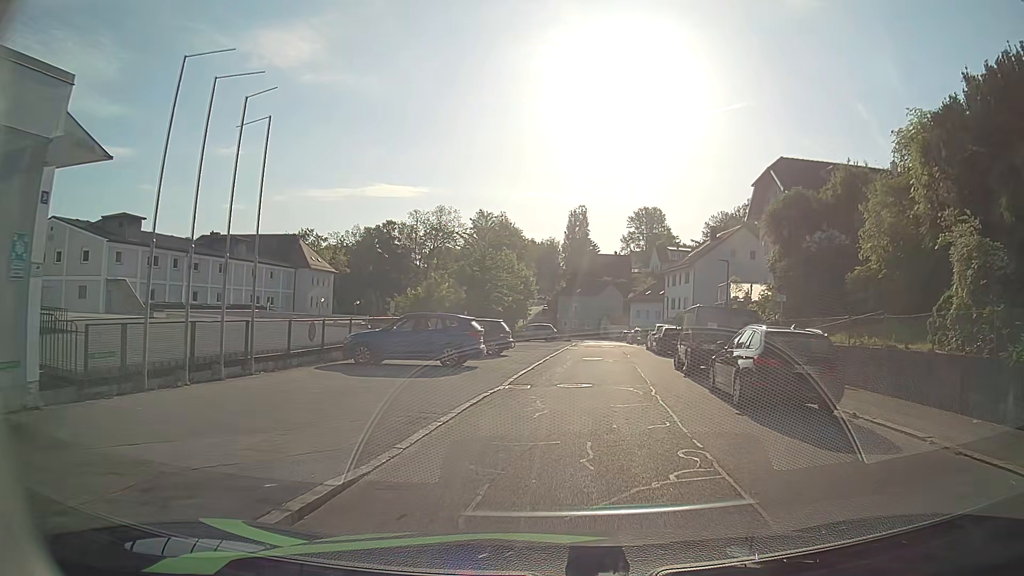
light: Day
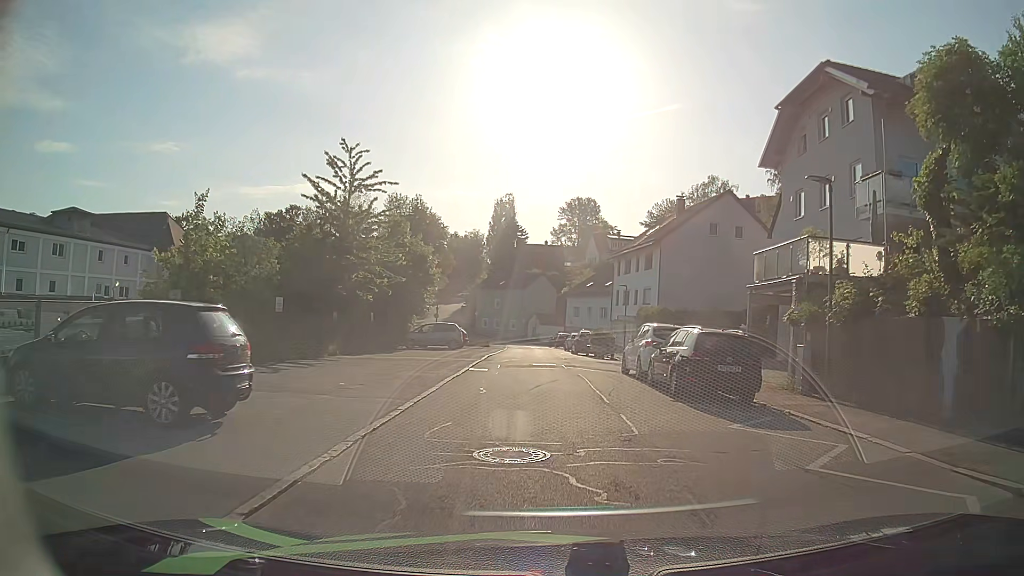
(+1.0, +20.3) m; +6°
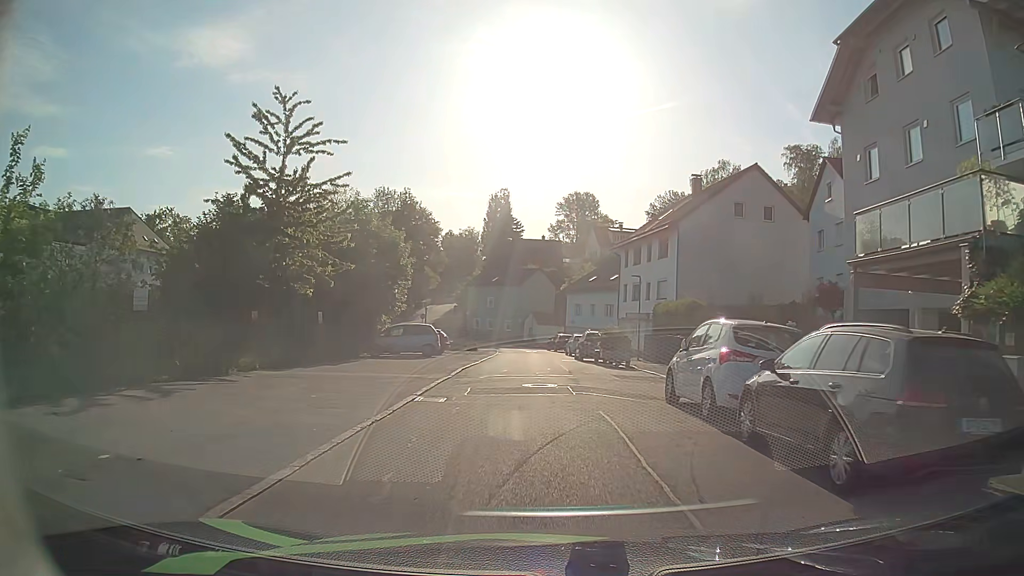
(+0.1, +8.2) m; 0°
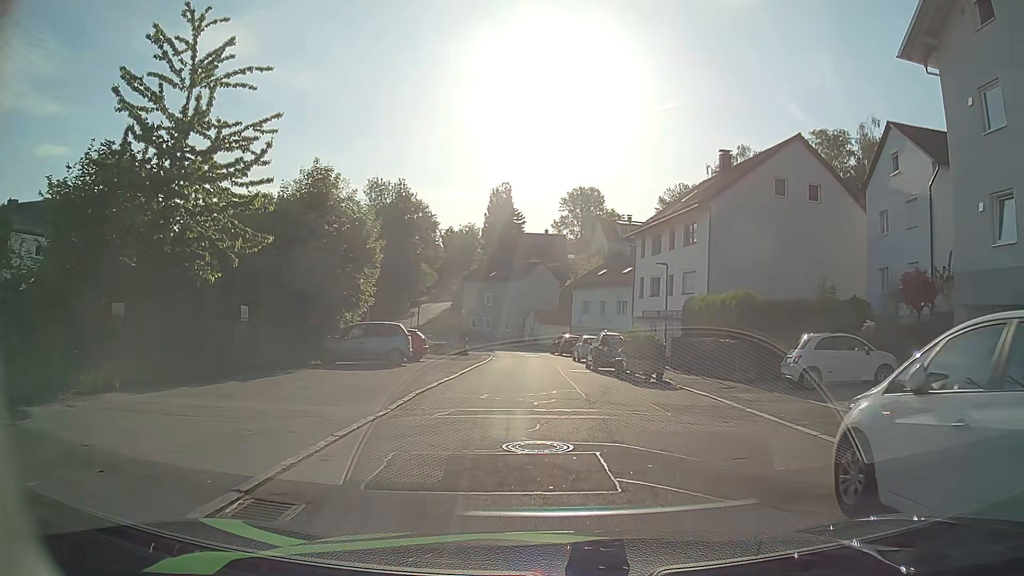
(-0.1, +7.8) m; -1°
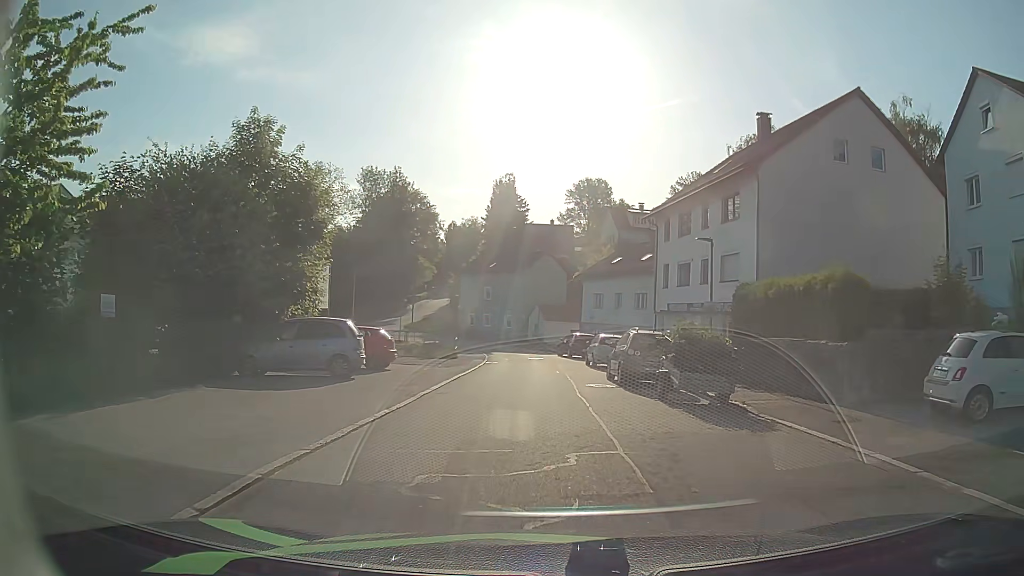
(0.0, +7.7) m; 0°
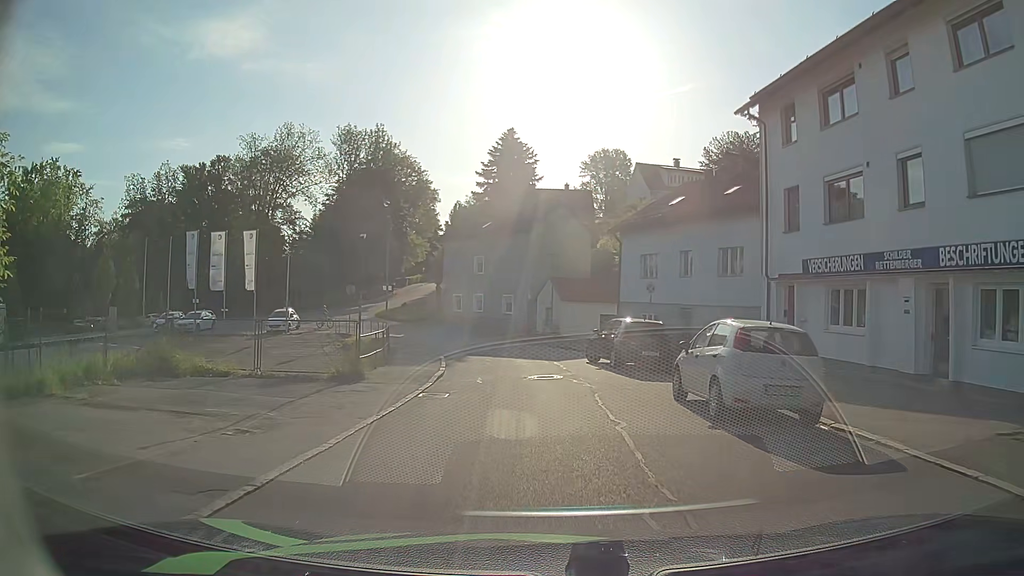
(-0.3, +19.7) m; -1°
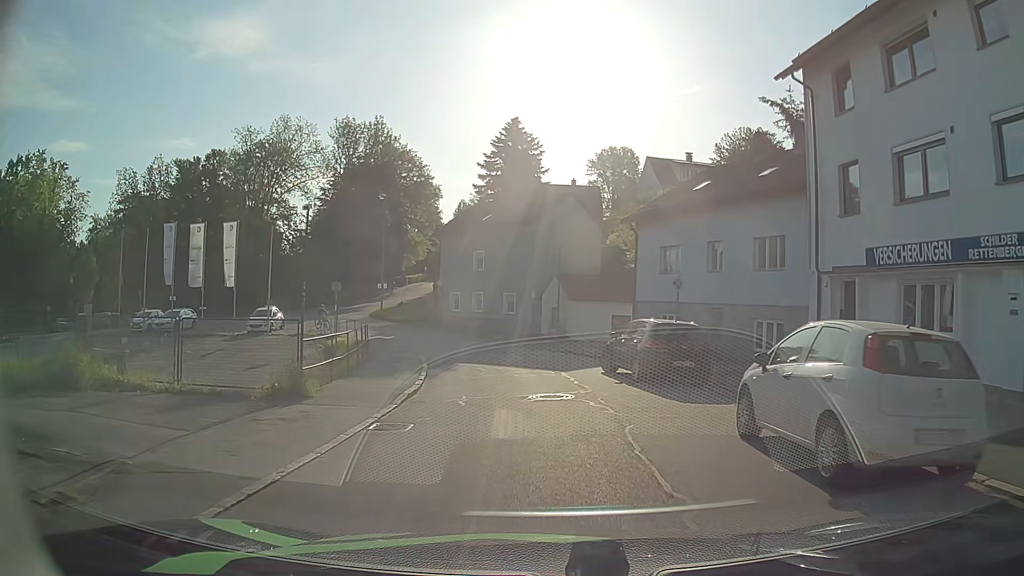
(0.0, +4.0) m; -1°
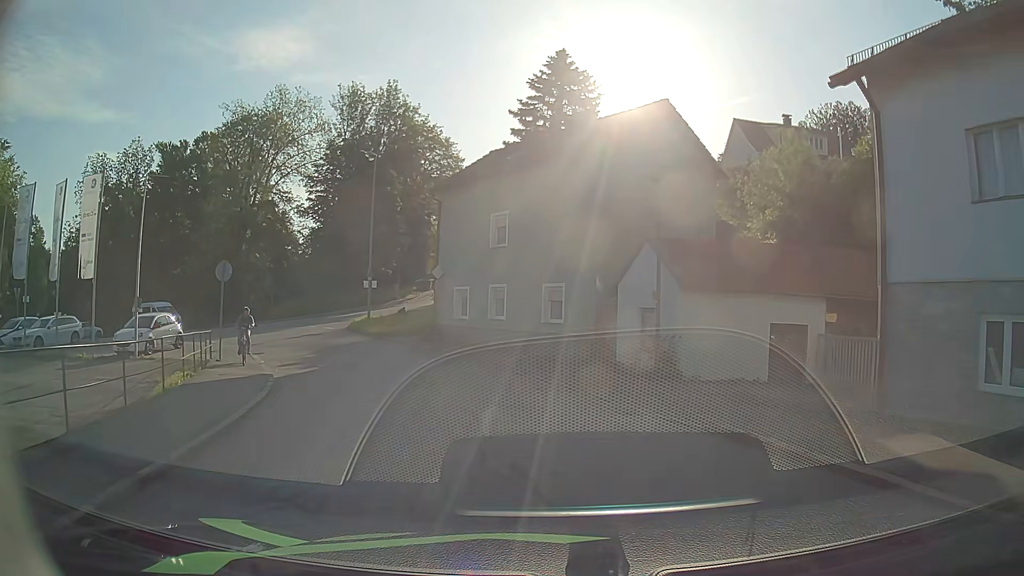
(-0.6, +18.9) m; -4°
(0, +10) (-3, +20) (-8, +28) (-14, +36) (-21, +44) (-29, +49) (-37, +55) (-46, +59) (-56, +63) (-65, +66) m
